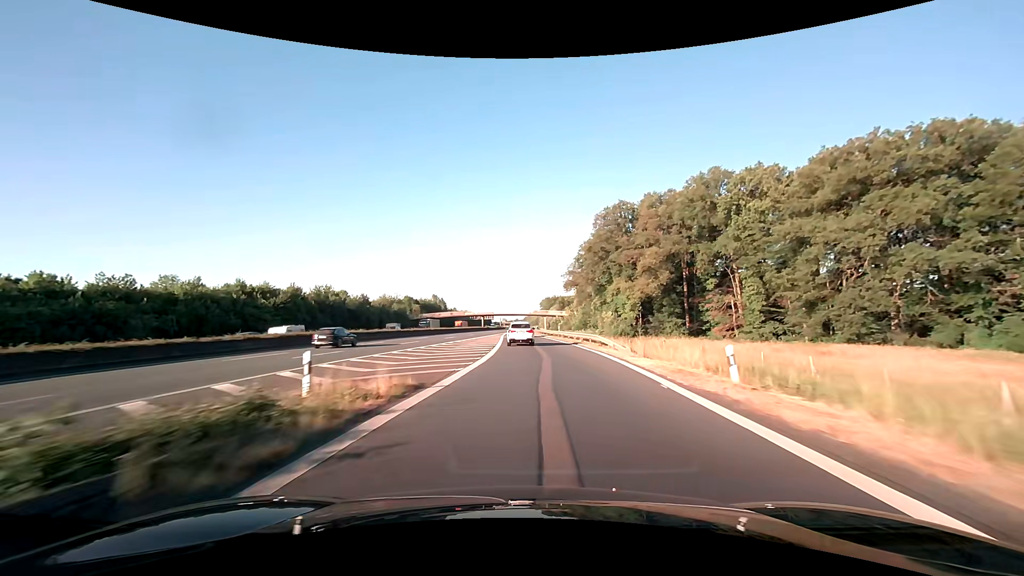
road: motorway_link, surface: asphalt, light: Day
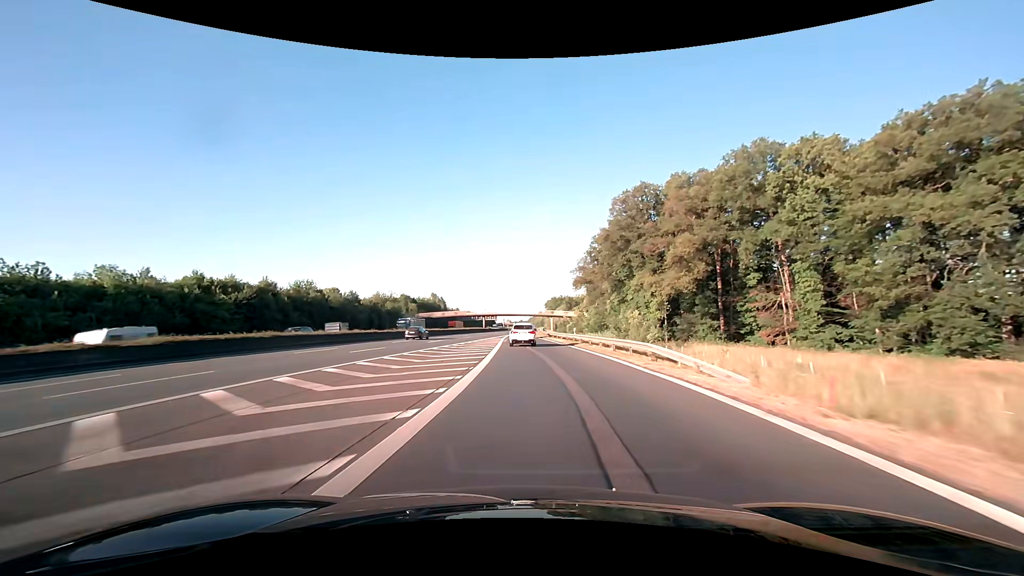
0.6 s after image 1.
(-0.1, +13.5) m; -1°
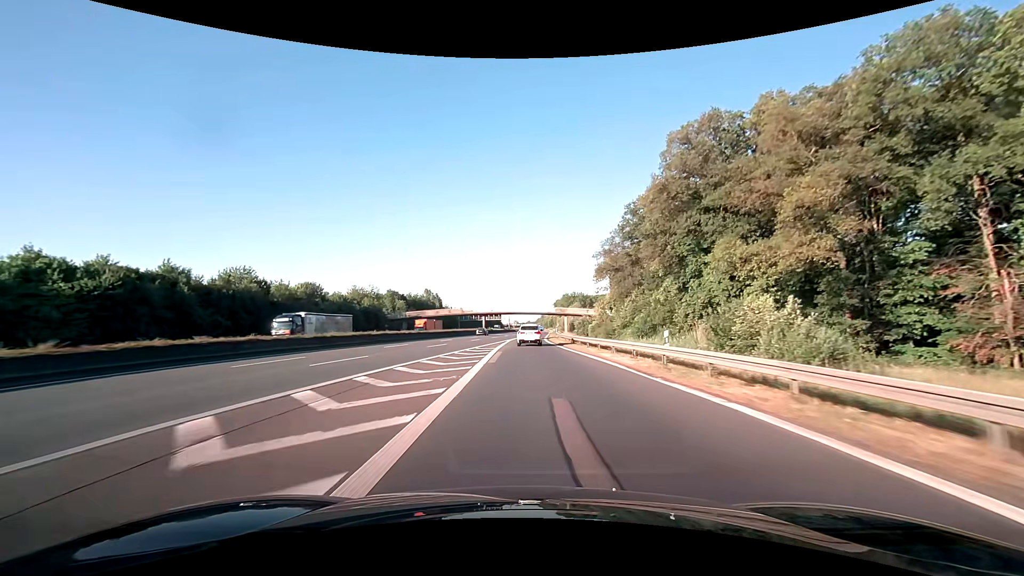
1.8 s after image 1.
(-0.2, +27.8) m; -1°
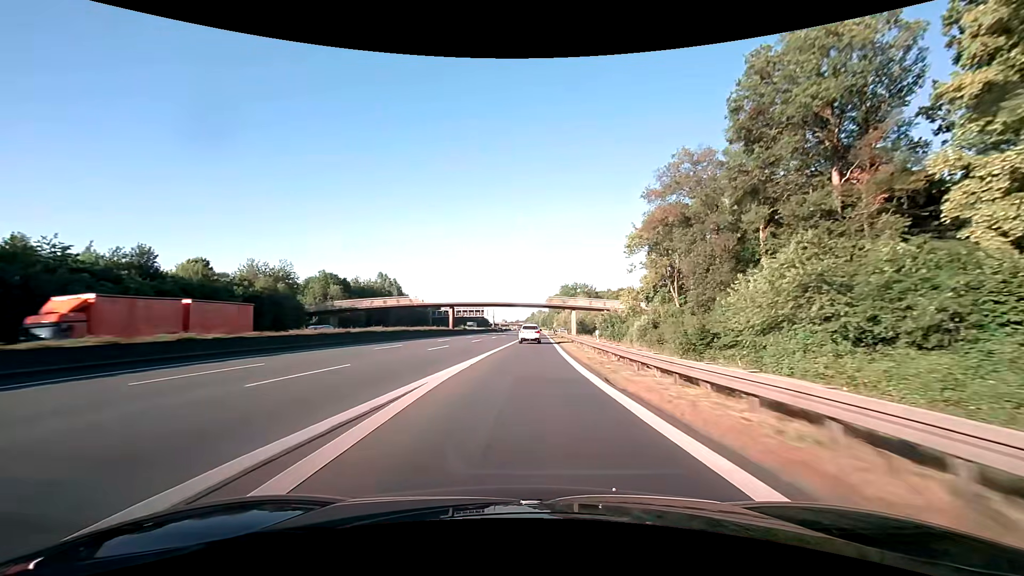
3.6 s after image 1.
(+0.1, +44.2) m; +1°
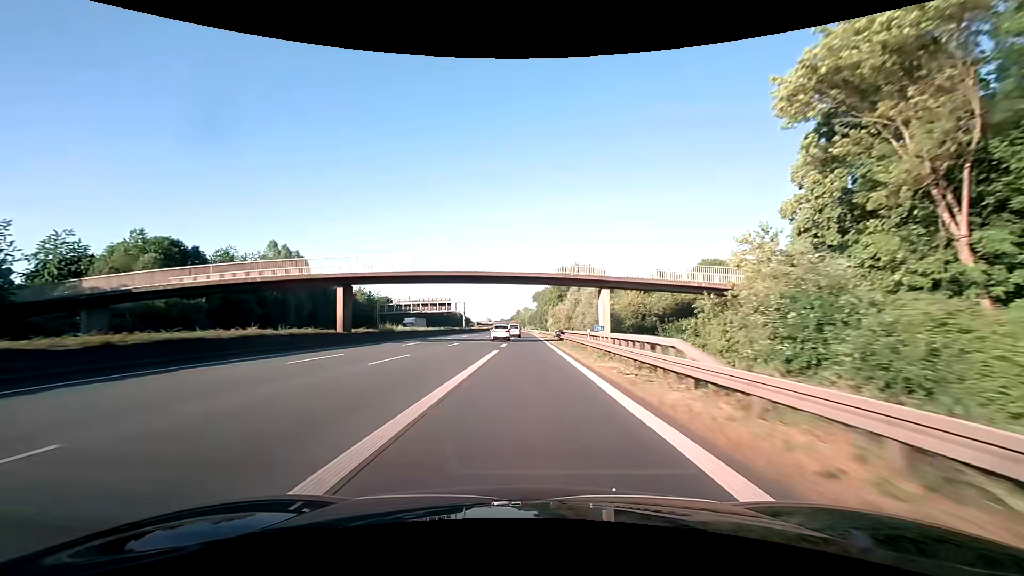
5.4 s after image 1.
(+1.0, +47.4) m; +2°
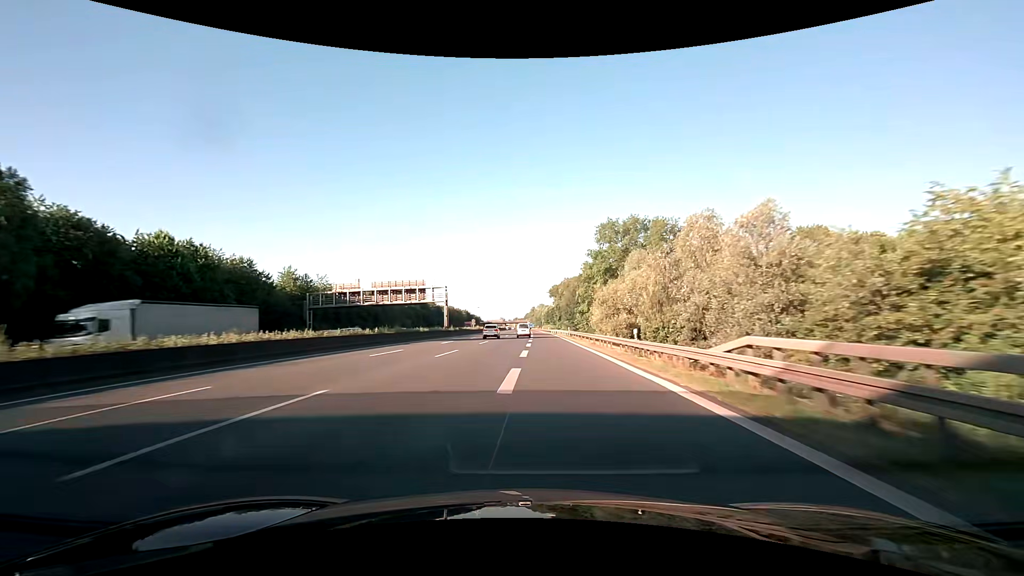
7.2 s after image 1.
(-0.7, +49.6) m; -1°
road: motorway
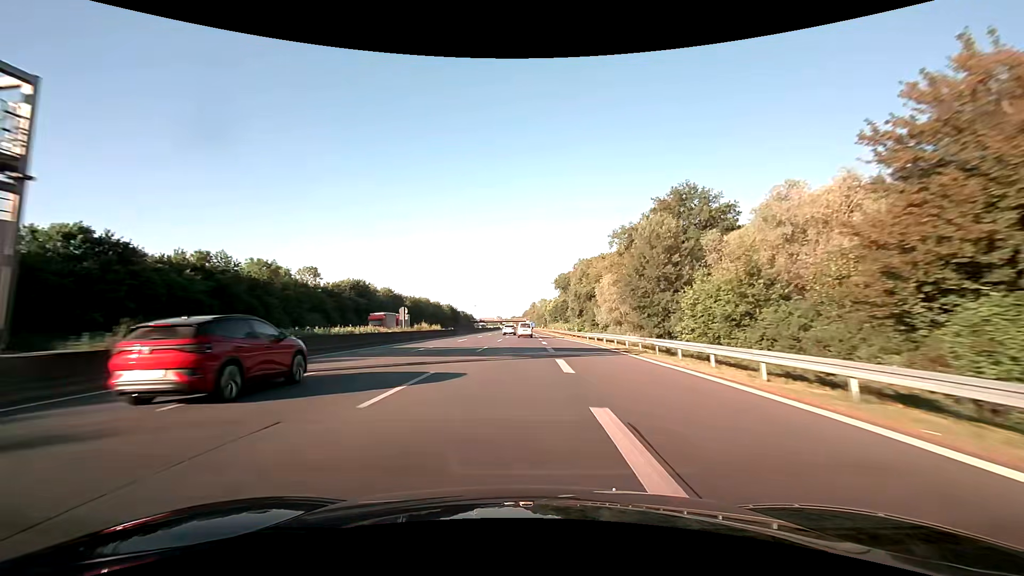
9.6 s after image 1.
(-0.5, +68.1) m; 0°
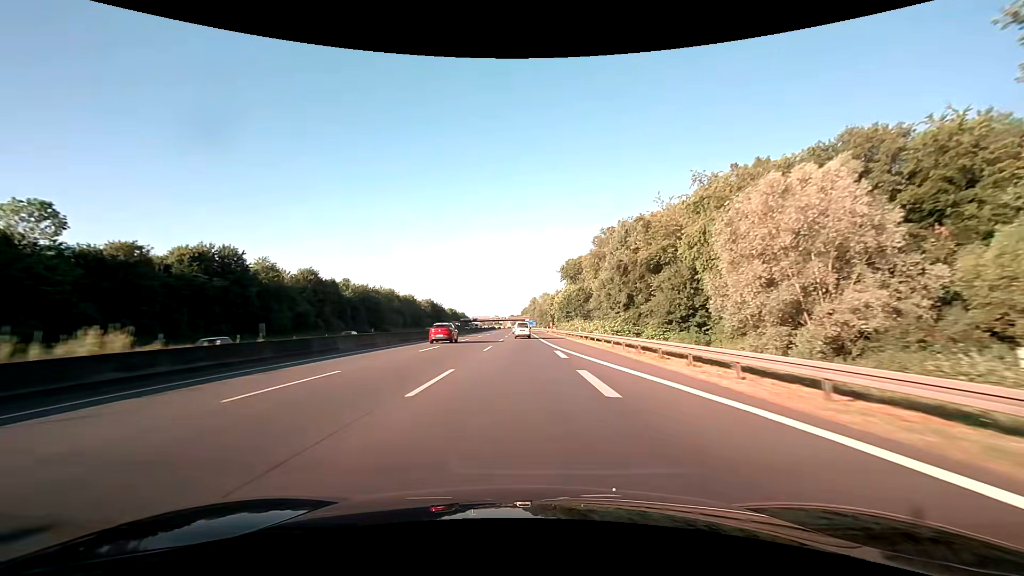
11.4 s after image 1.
(0.0, +53.0) m; 0°
(0, +10) (0, +20) (0, +30) (0, +40) (0, +50) (0, +60) (0, +70) (0, +80) (0, +90) (-1, +100) m
